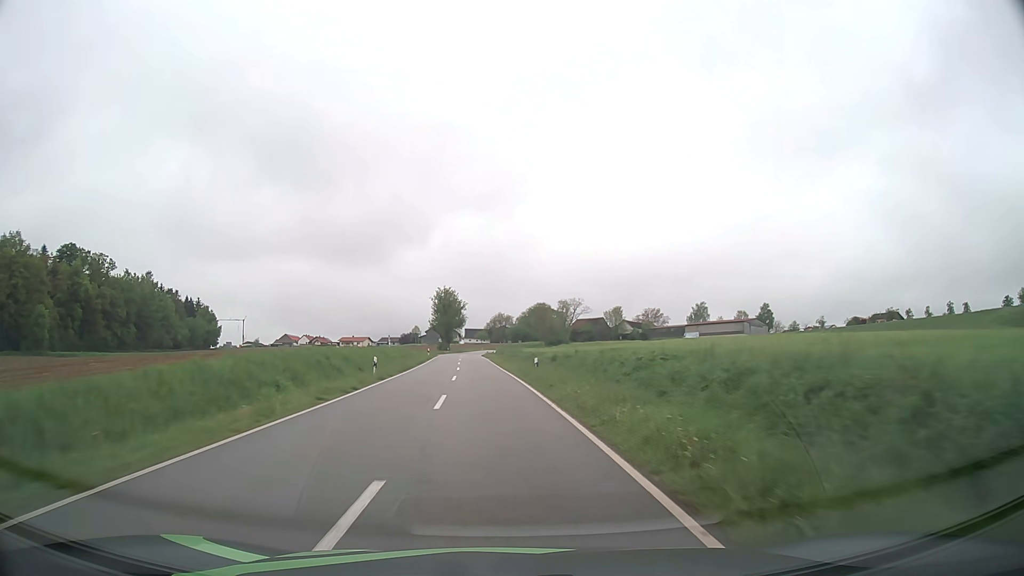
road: tertiary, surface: asphalt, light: Day
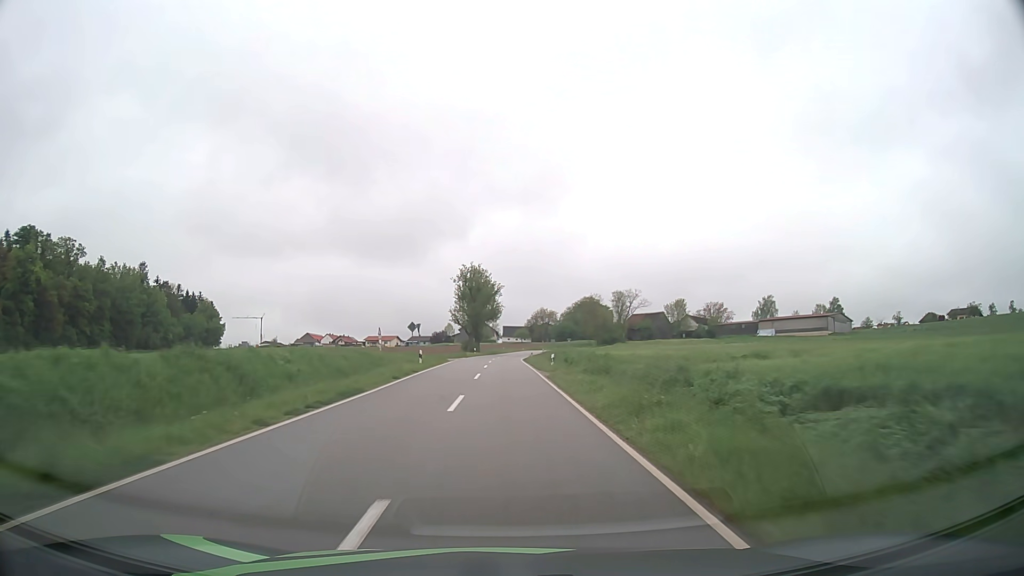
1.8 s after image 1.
(-1.6, +37.6) m; -3°
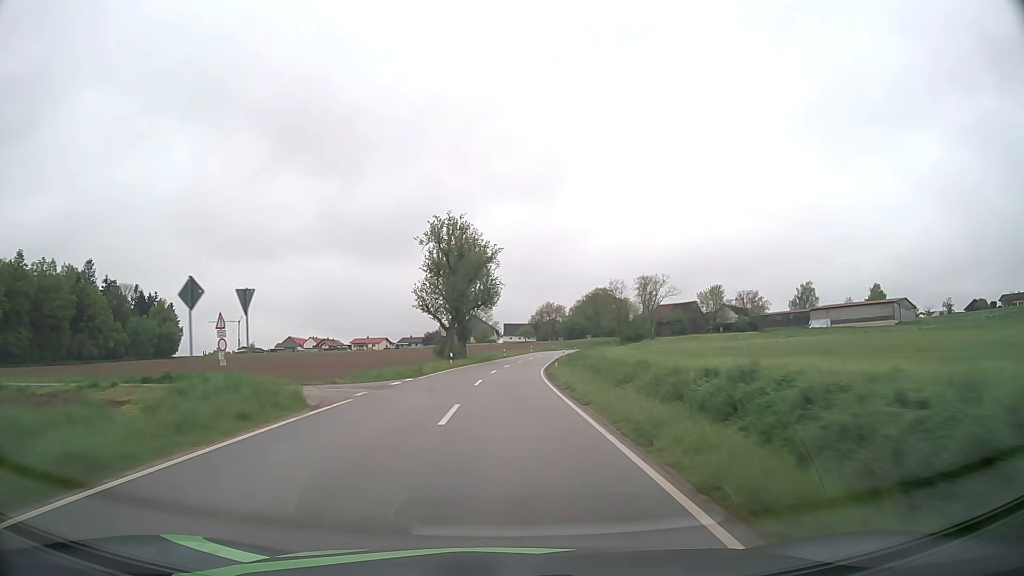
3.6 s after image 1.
(-0.1, +38.4) m; 0°
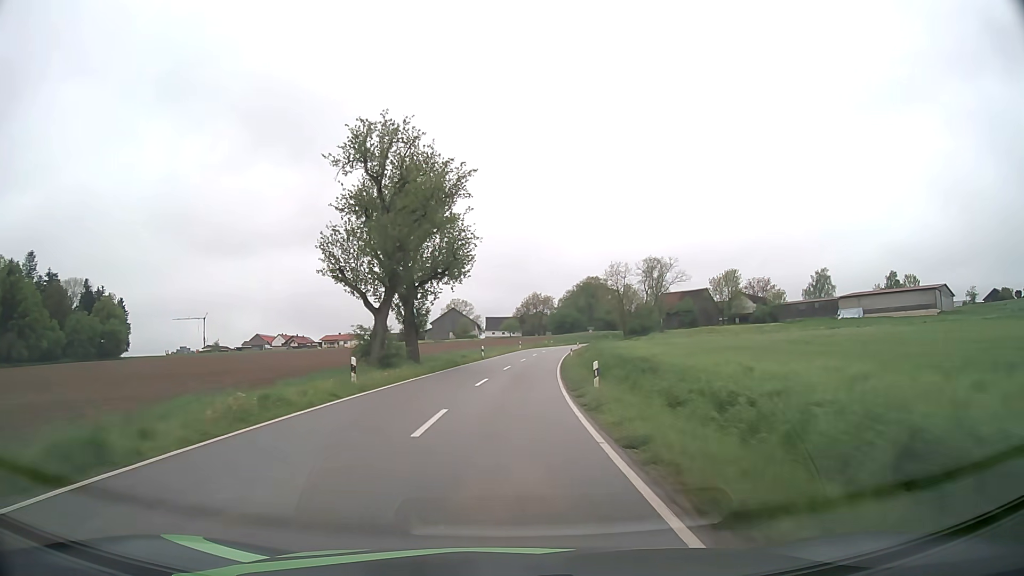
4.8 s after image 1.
(+0.2, +25.8) m; +1°
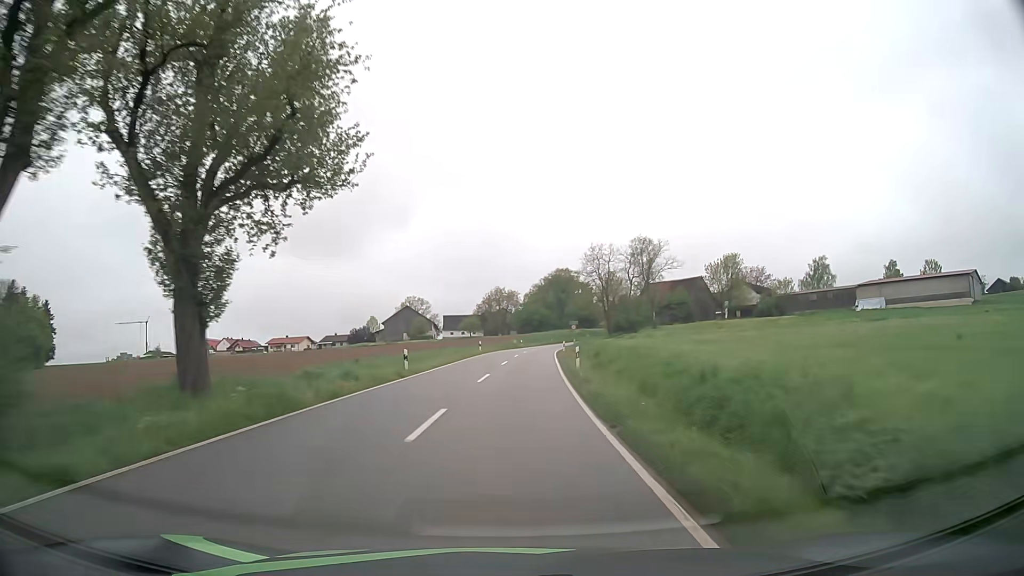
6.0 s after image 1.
(+0.7, +25.1) m; +3°
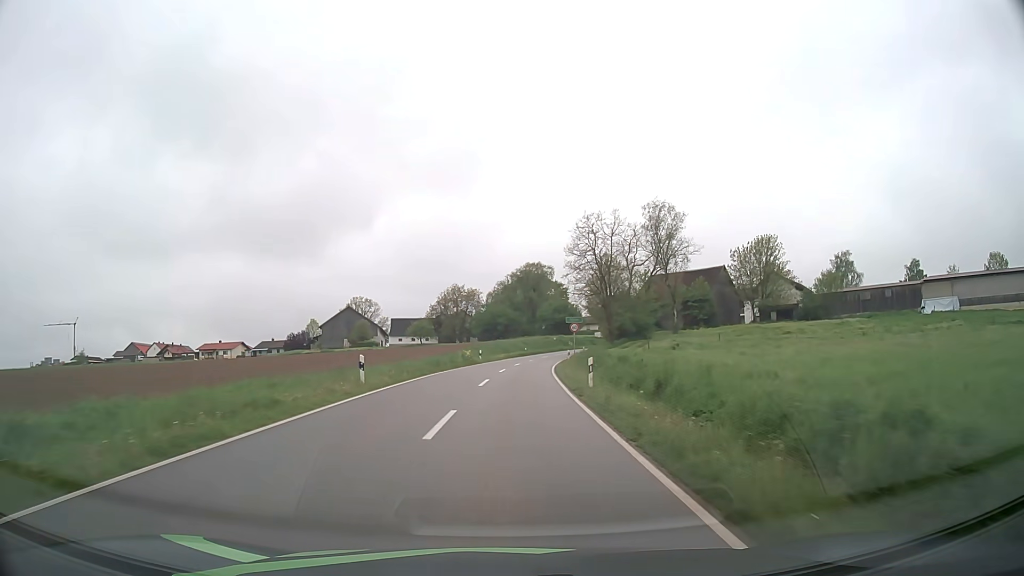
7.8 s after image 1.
(+1.0, +35.3) m; +3°
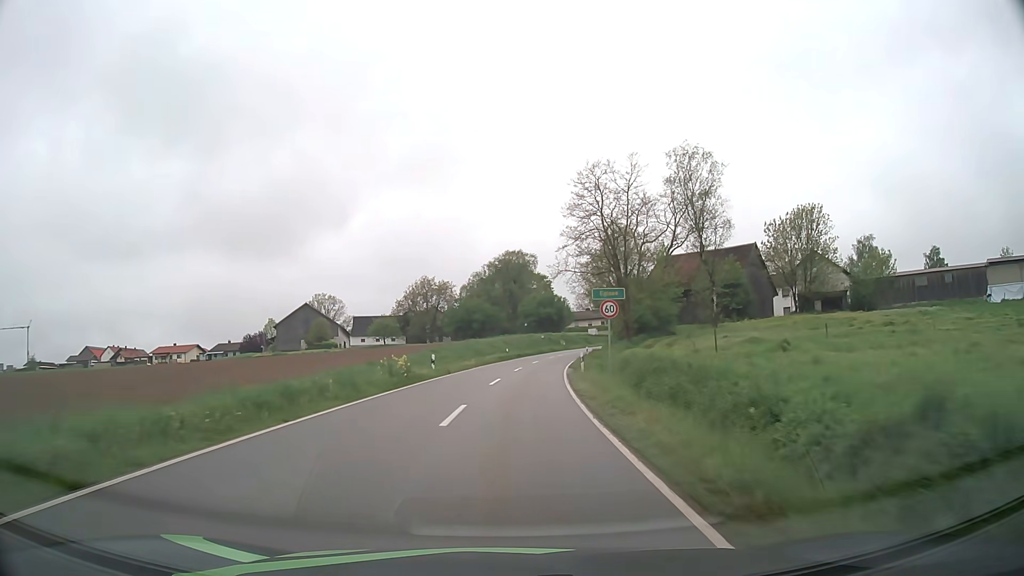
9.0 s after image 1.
(+0.3, +22.0) m; +2°
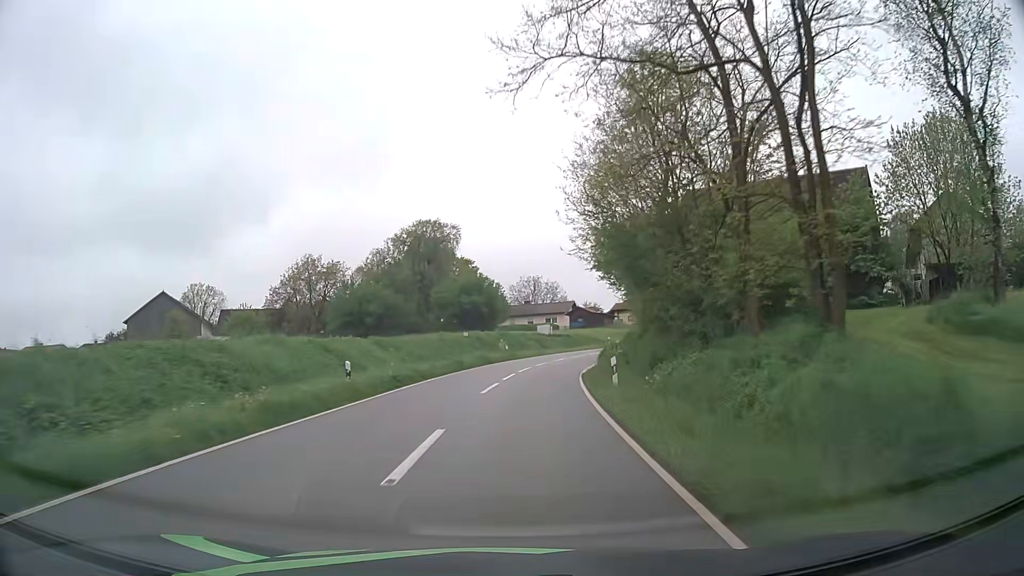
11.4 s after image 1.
(+2.0, +41.2) m; +7°
(0, +10) (+1, +20) (+2, +30) (+4, +40) (+6, +49) (+10, +59) (+14, +68) (+20, +76) (+26, +84) (+33, +91) m
